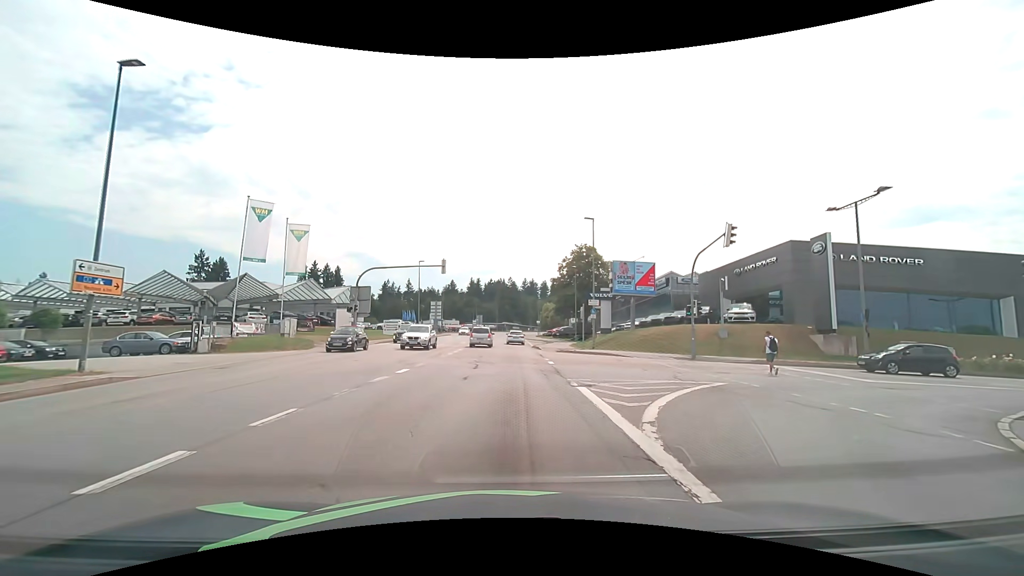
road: tertiary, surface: asphalt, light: Day
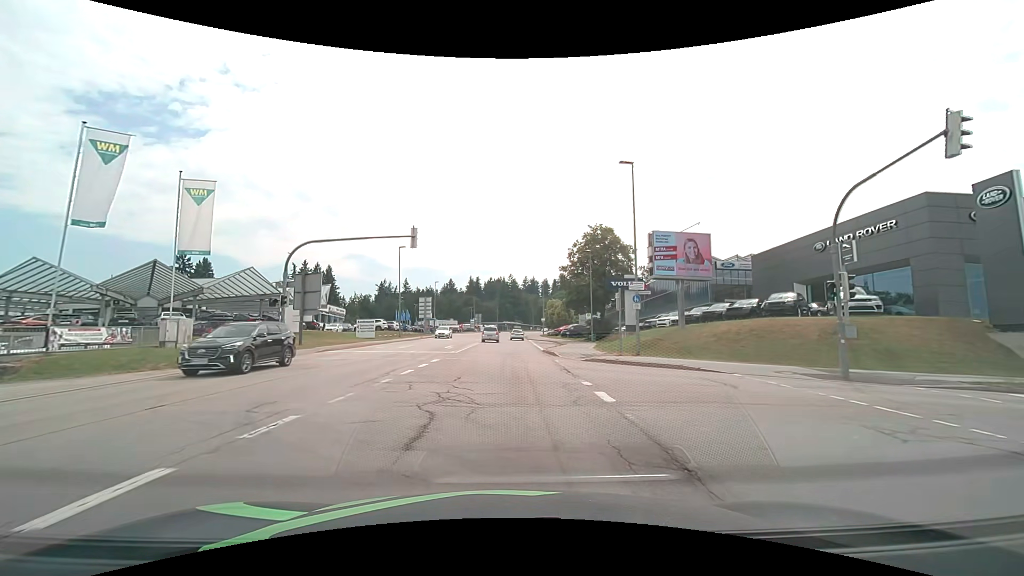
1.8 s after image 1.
(+0.1, +12.8) m; 0°
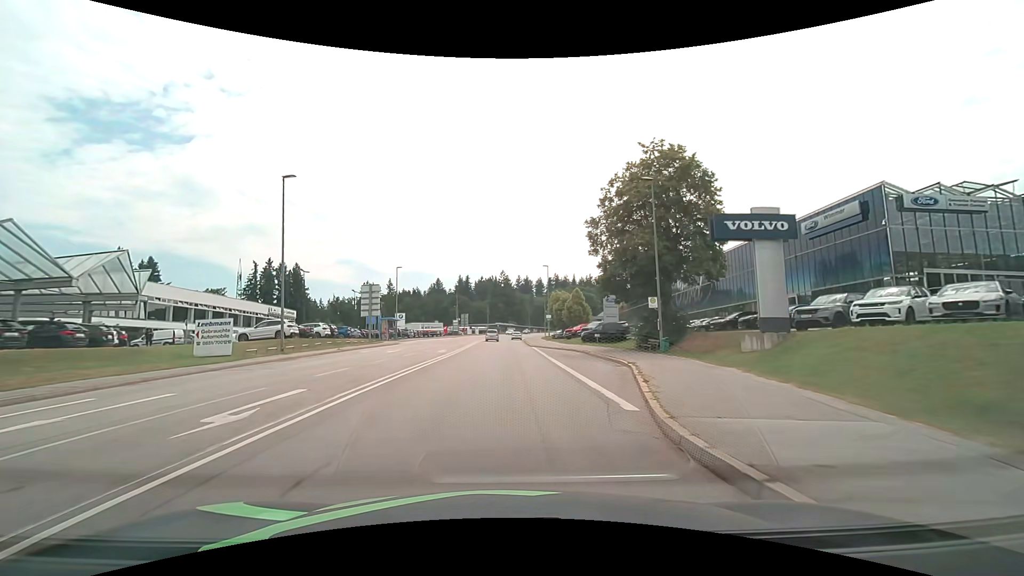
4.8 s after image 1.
(+0.2, +27.9) m; +1°
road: secondary
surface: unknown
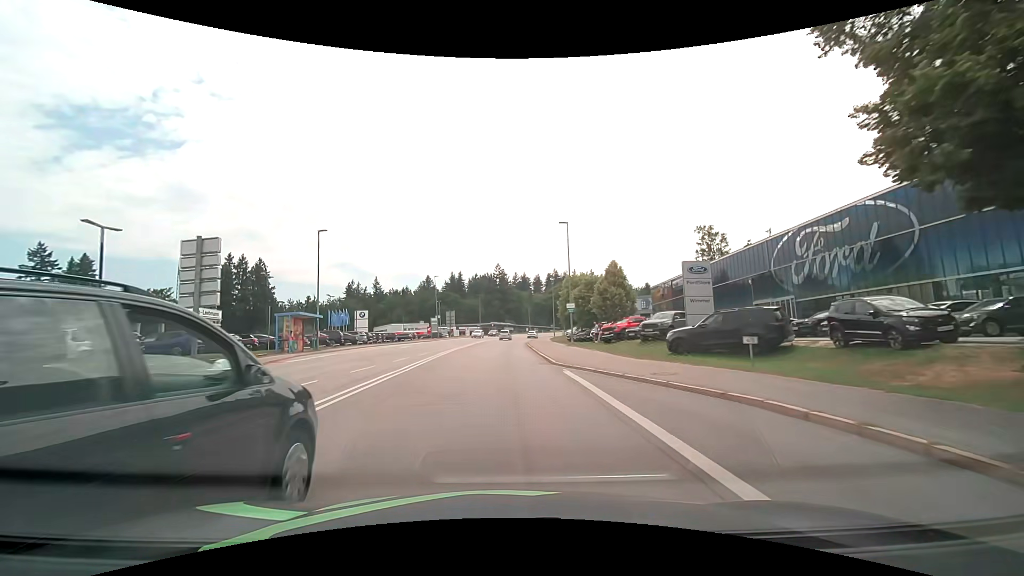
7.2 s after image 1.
(+0.1, +27.7) m; 0°
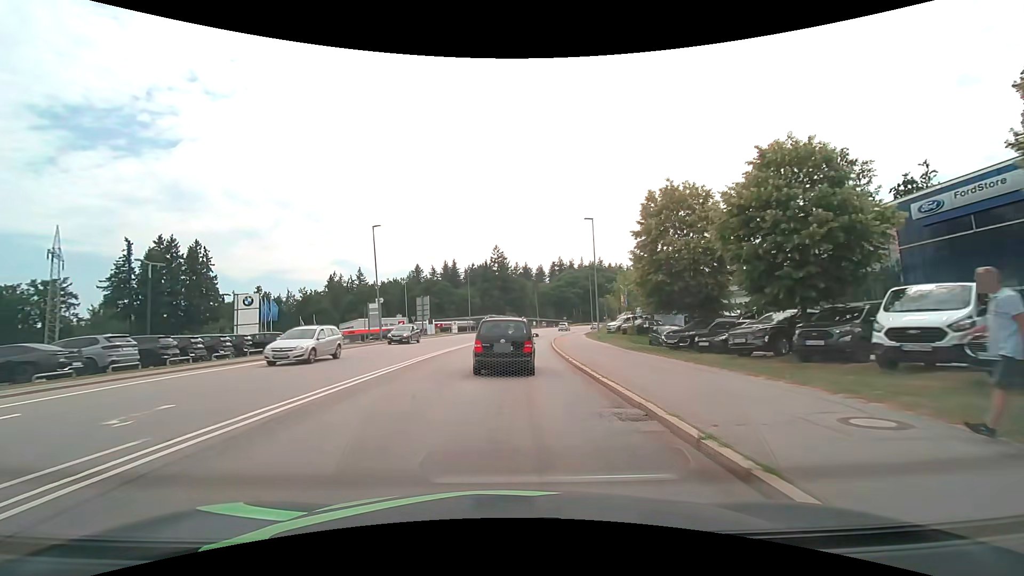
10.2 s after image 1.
(0.0, +37.8) m; 0°
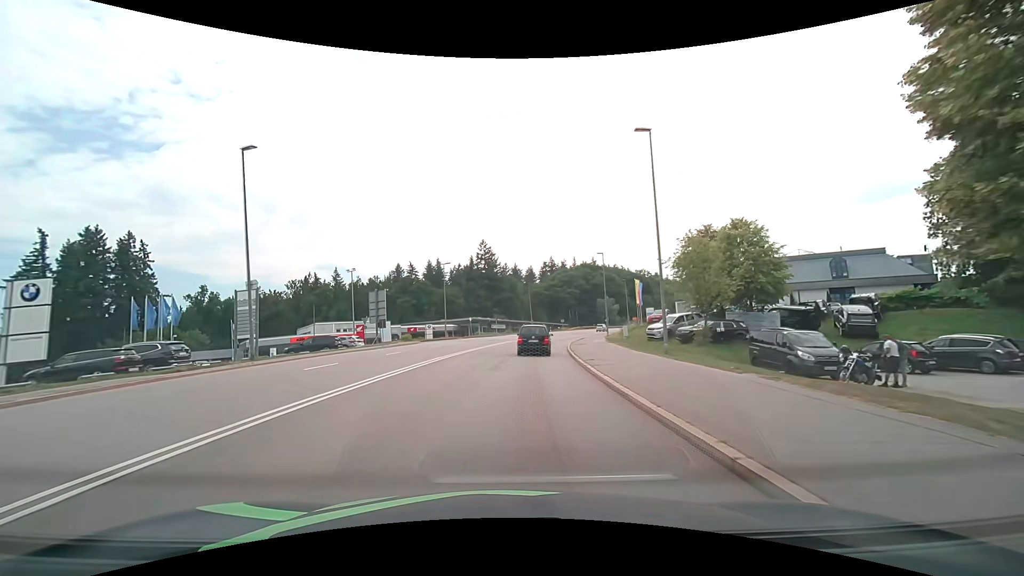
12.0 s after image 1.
(+0.2, +20.2) m; +1°
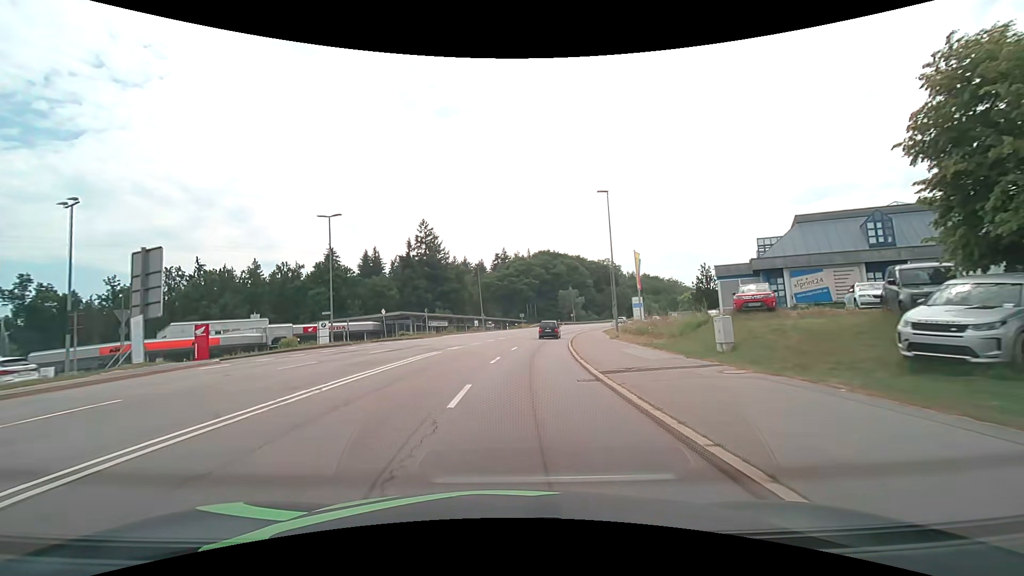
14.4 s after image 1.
(+1.2, +27.8) m; +6°
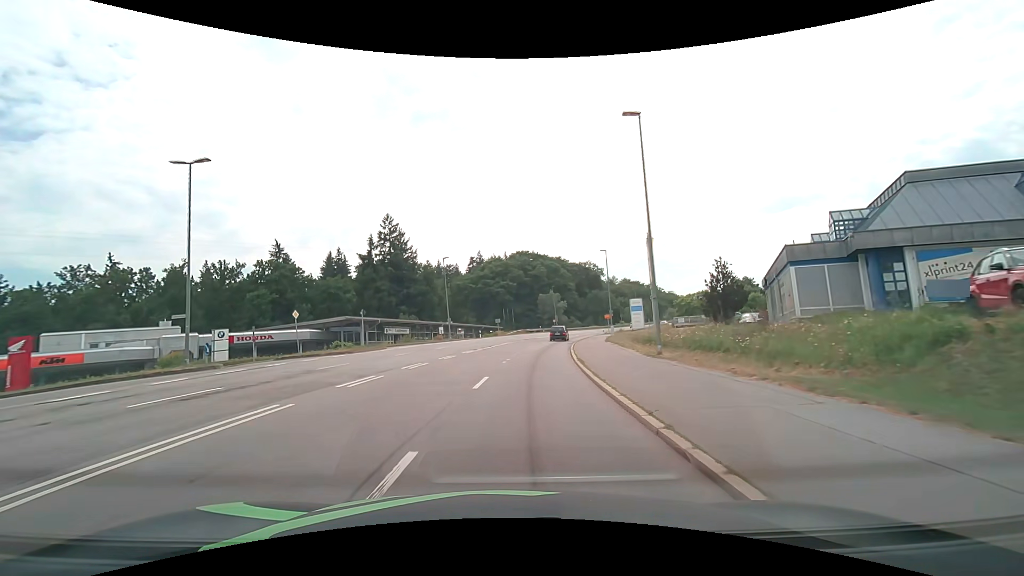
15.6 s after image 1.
(+0.3, +14.3) m; +3°
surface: asphalt
(0, +10) (+1, +20) (+2, +30) (+3, +40) (+5, +50) (+7, +59) (+9, +69) (+12, +79) (+15, +88) (+19, +98) m
